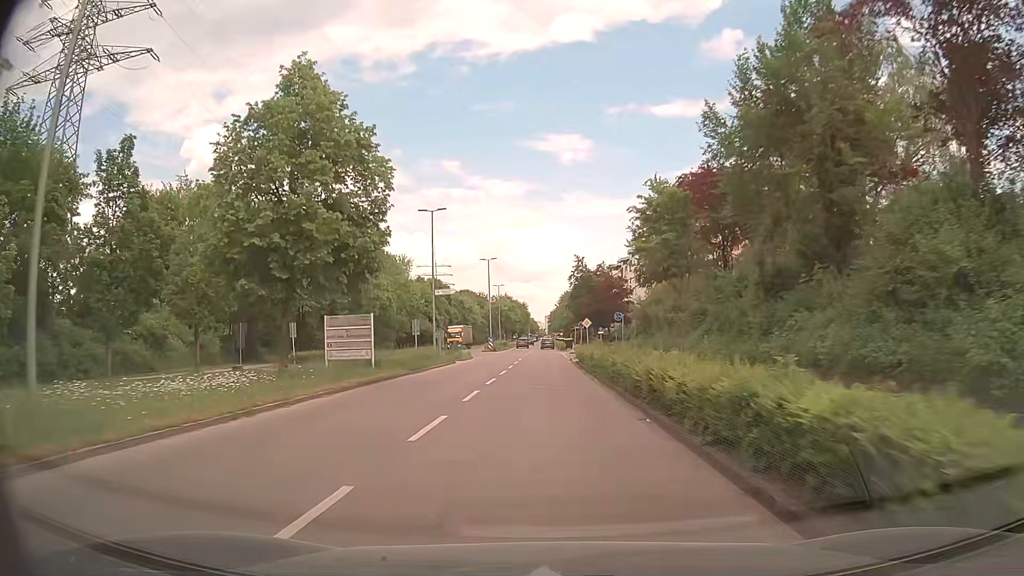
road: tertiary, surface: asphalt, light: Day
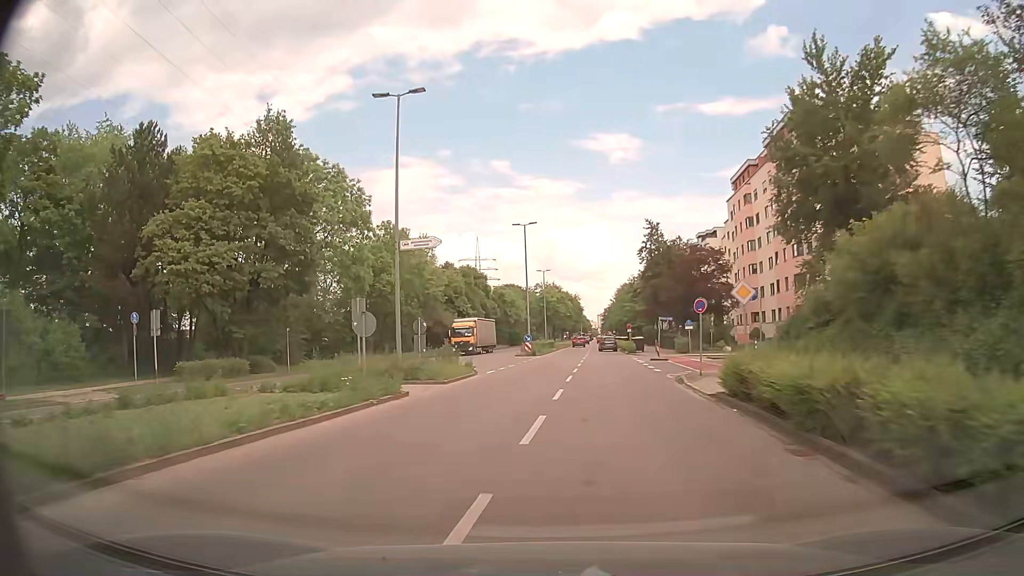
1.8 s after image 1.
(-0.8, +24.7) m; -4°
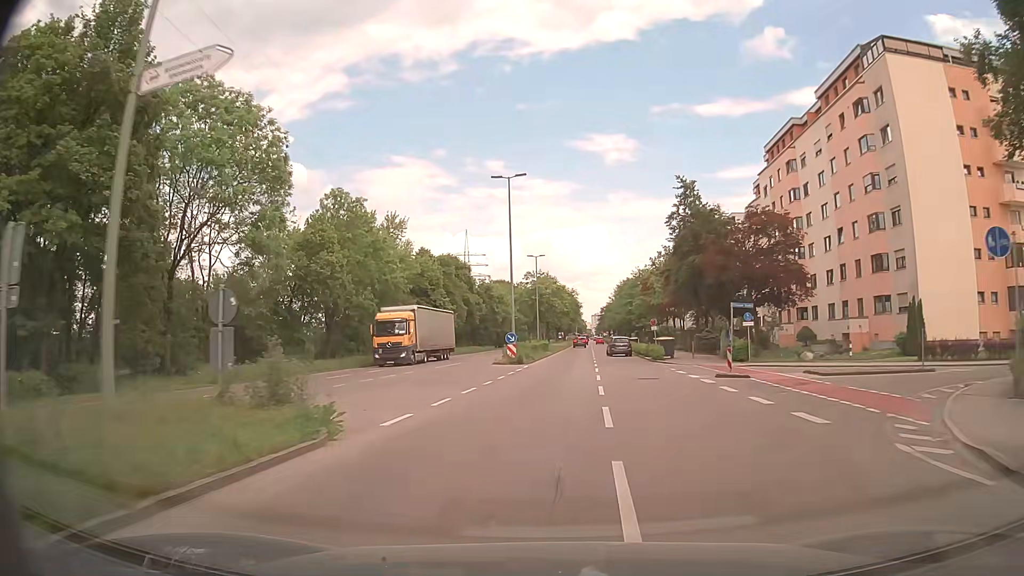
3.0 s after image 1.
(-0.1, +17.1) m; 0°
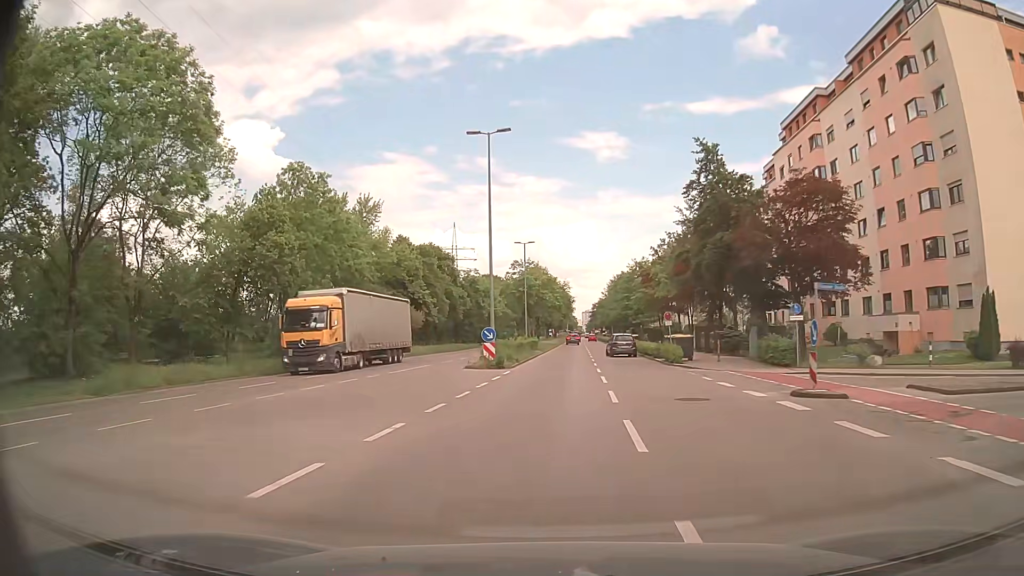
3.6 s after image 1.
(+0.1, +8.5) m; +1°
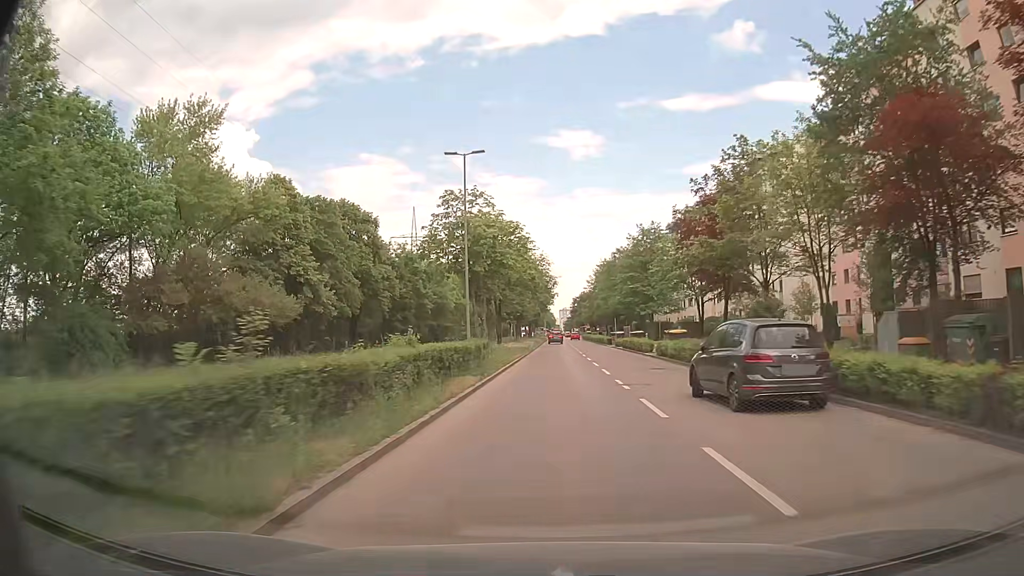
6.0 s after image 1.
(+0.5, +33.8) m; +2°
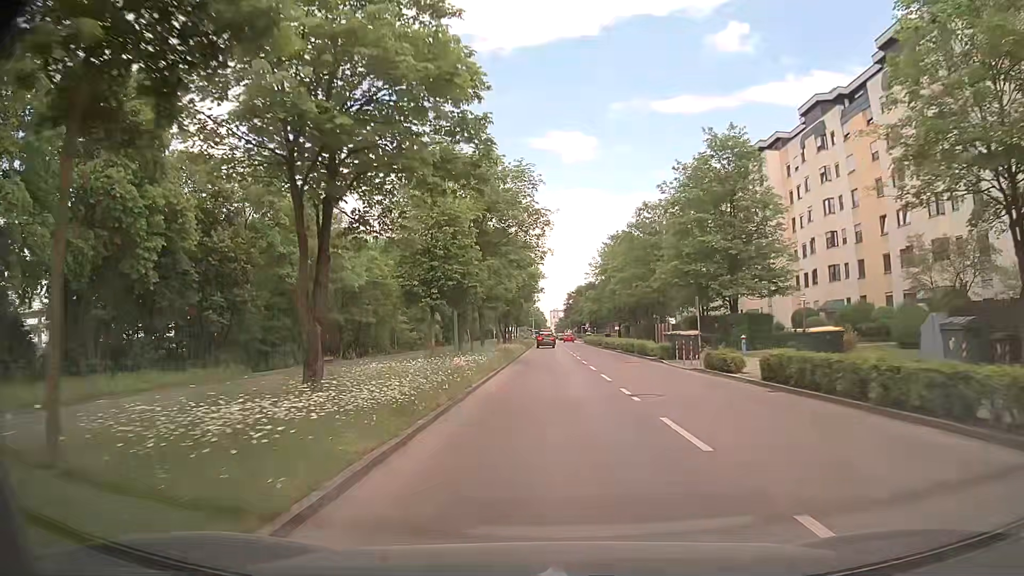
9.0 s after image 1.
(+0.5, +38.9) m; +1°
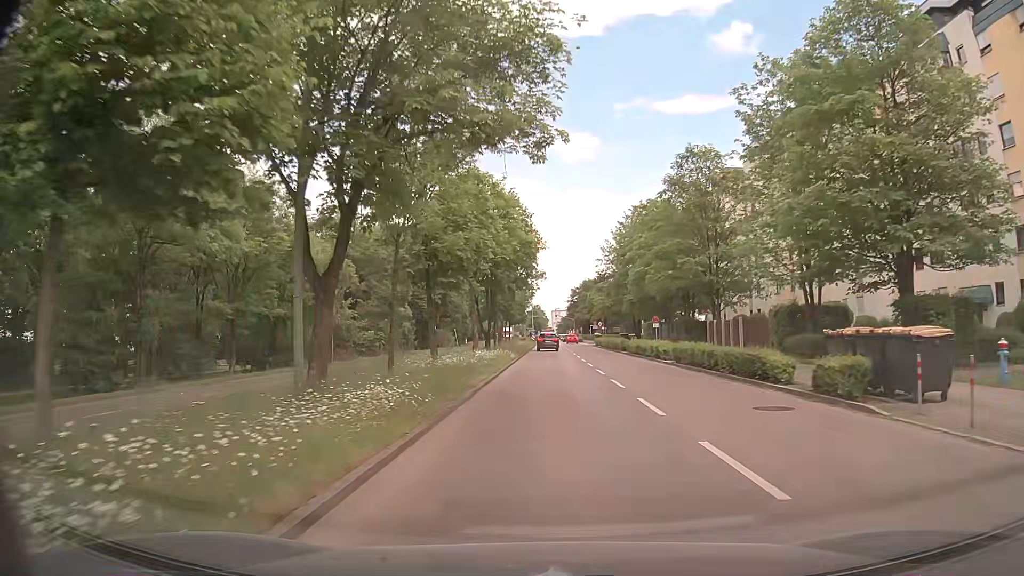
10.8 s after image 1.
(0.0, +20.5) m; 0°
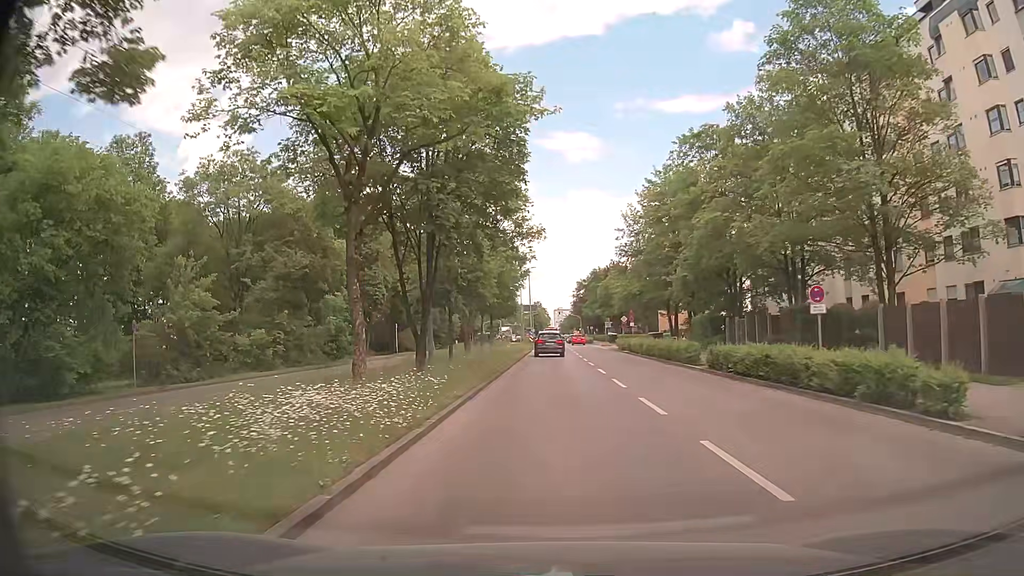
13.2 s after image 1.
(0.0, +24.1) m; 0°
(0, +10) (0, +20) (0, +30) (0, +40) (0, +50) (0, +60) (0, +70) (0, +80) (0, +90) (+1, +100) m
